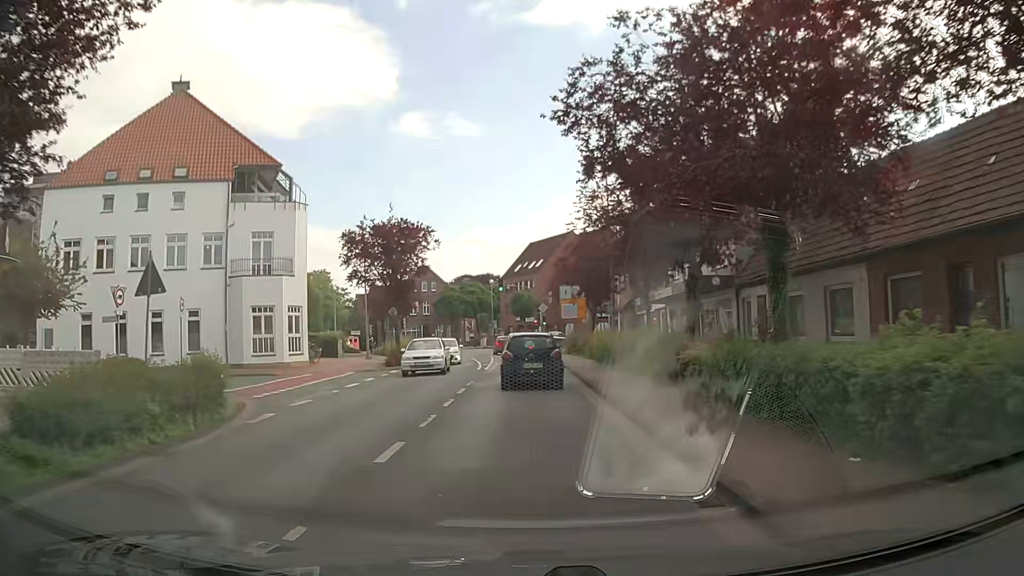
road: tertiary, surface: asphalt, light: Day
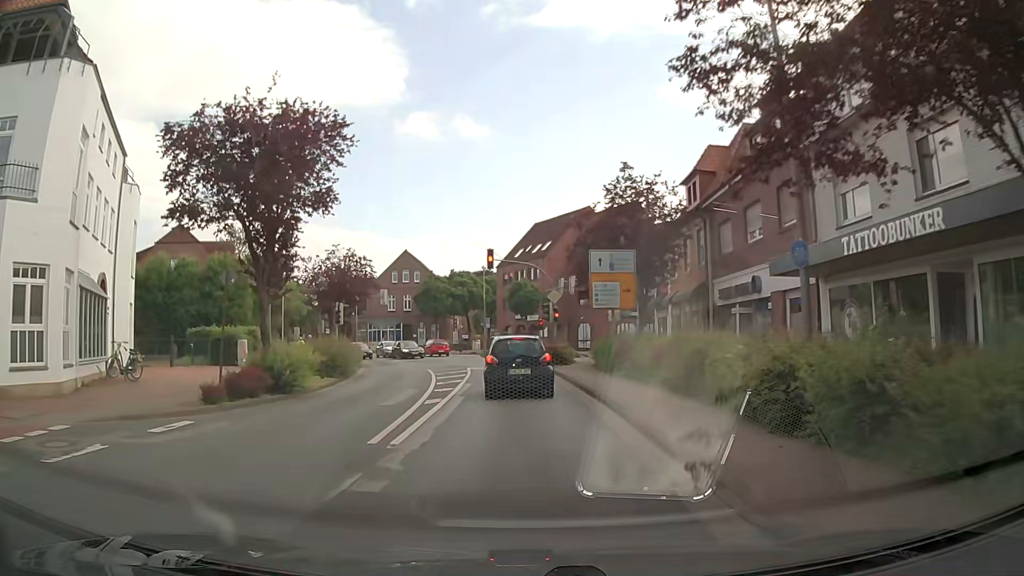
(-0.3, +20.3) m; -1°
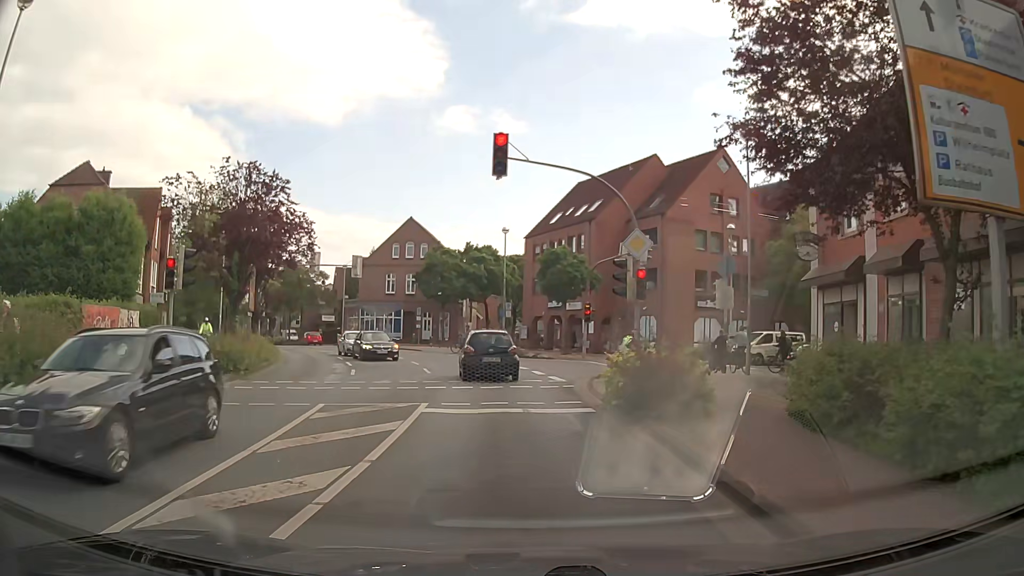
(-0.4, +20.5) m; -3°
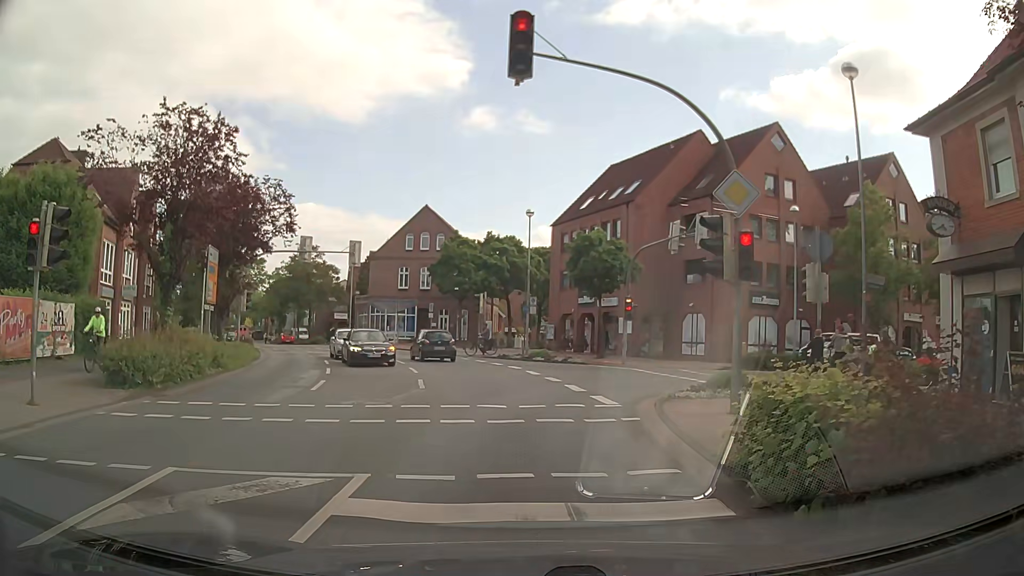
(-0.2, +6.5) m; -1°
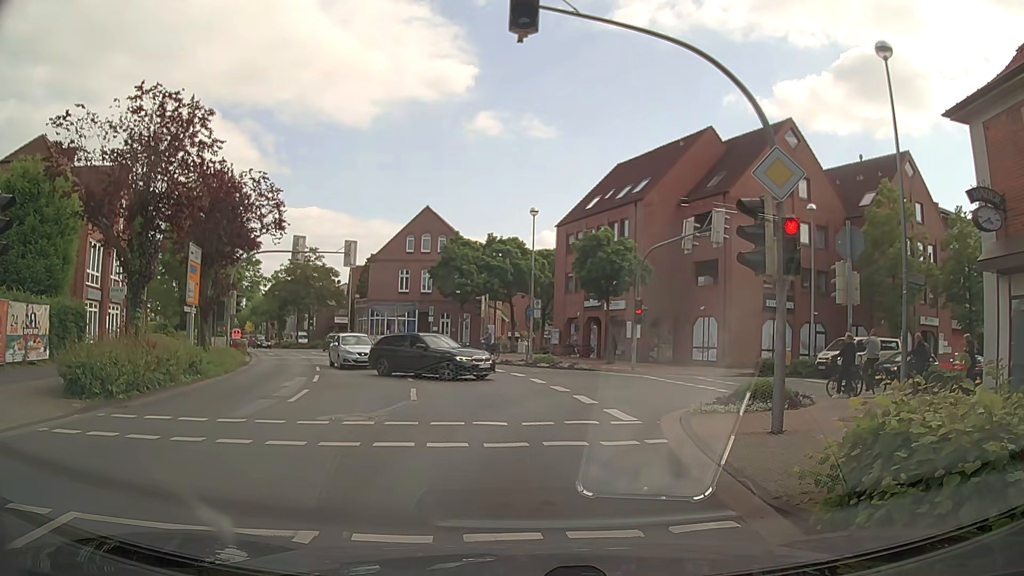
(-0.1, +1.7) m; -2°
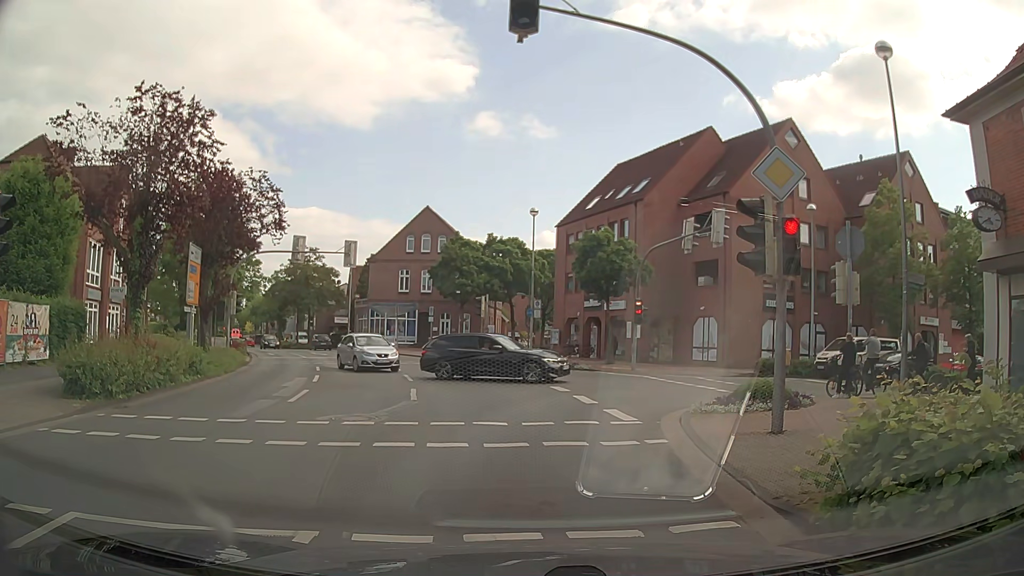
(0.0, 0.0) m; 0°
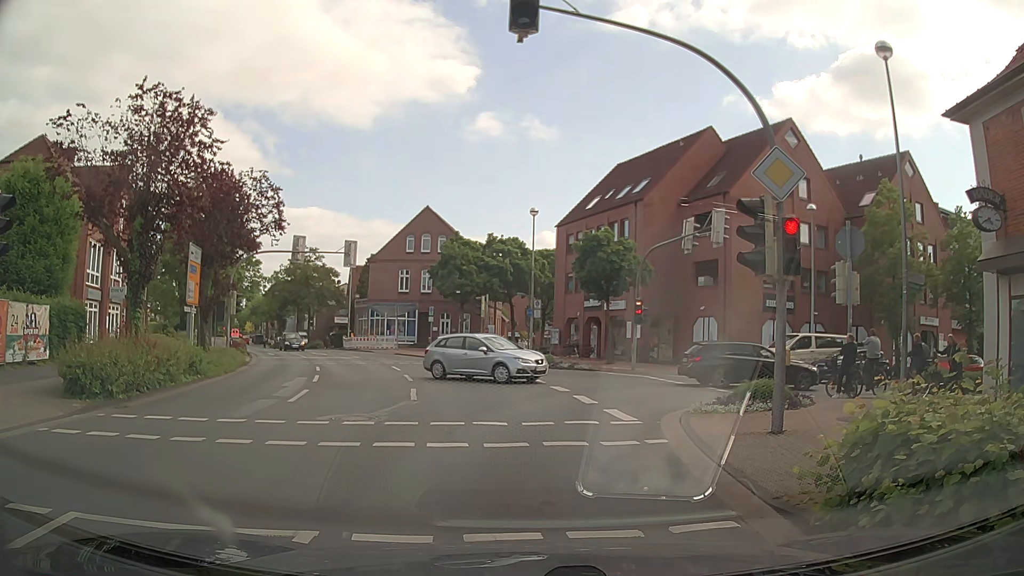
(0.0, 0.0) m; 0°
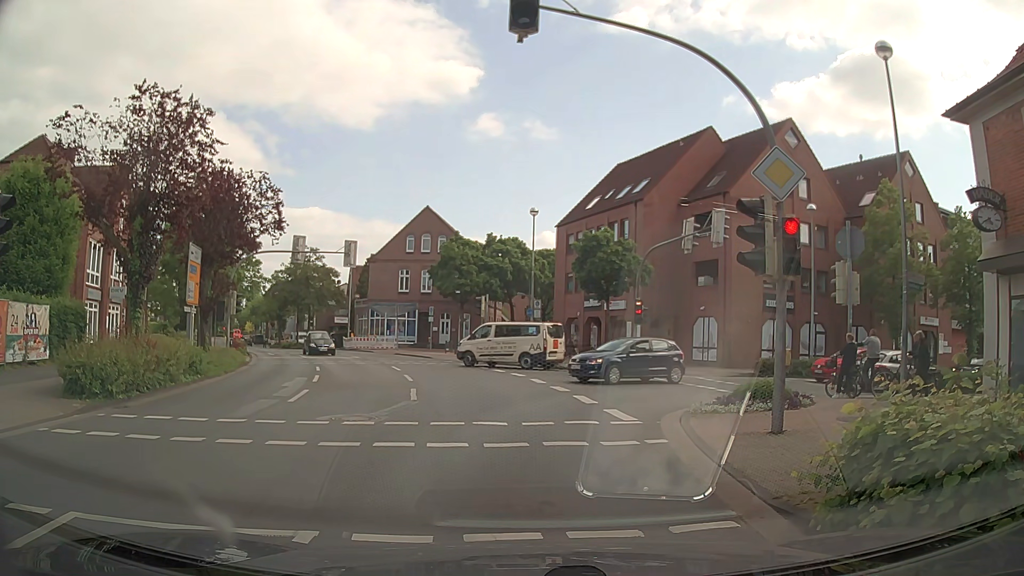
(0.0, 0.0) m; 0°
(0, +10) (+3, +19) (+12, +24) (+22, +27) (+31, +30) (+40, +34) (+49, +39) (+58, +43) (+67, +47) (+76, +52) m
